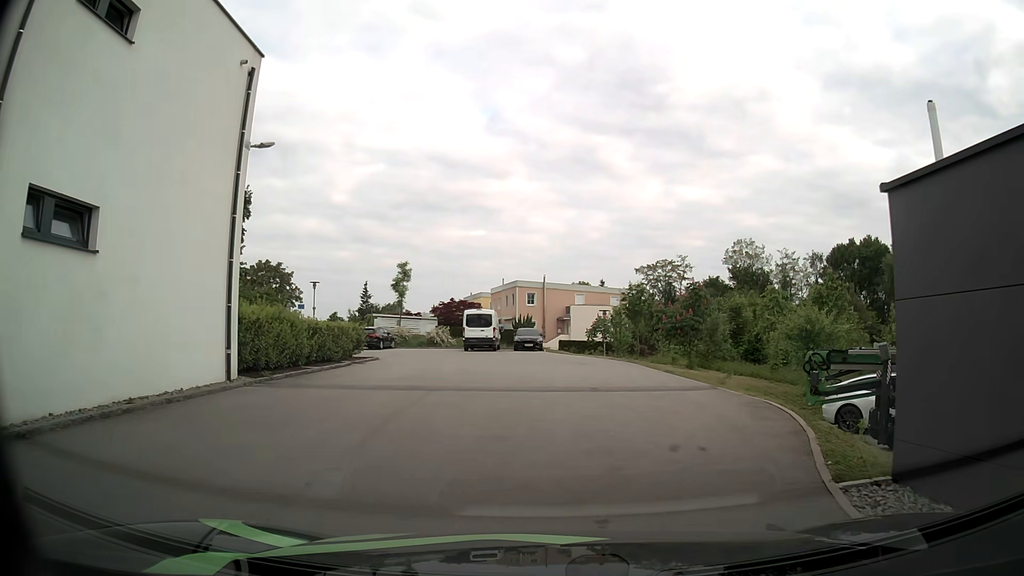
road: secondary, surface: asphalt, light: Day
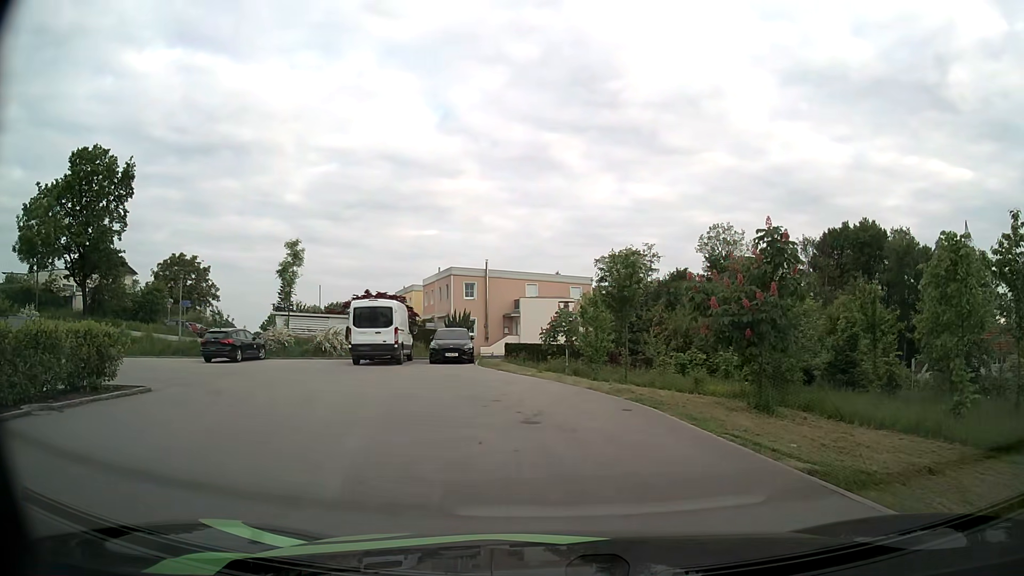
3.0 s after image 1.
(+0.8, +14.9) m; +4°
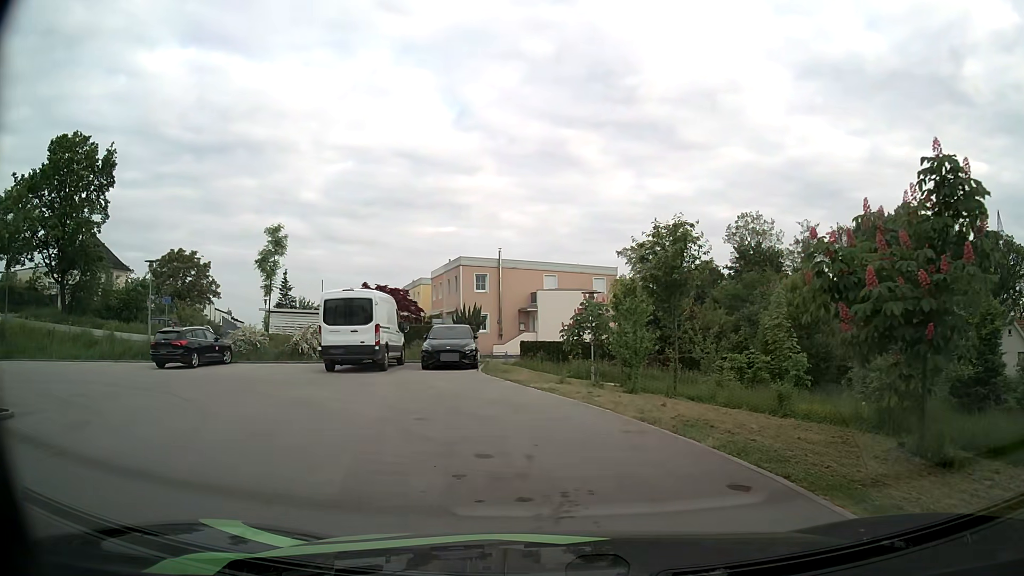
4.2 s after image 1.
(+0.1, +5.6) m; -1°
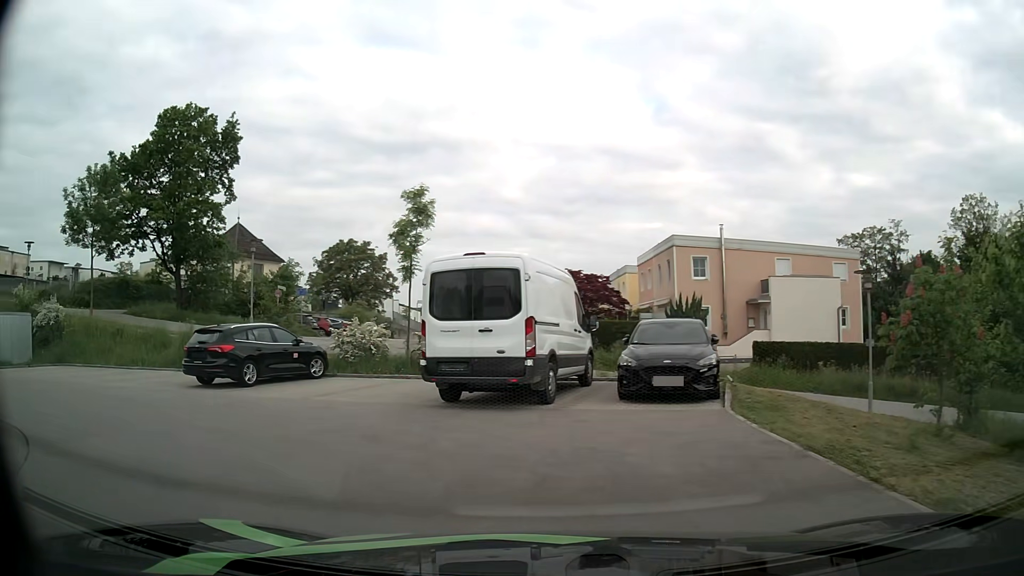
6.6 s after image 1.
(-0.9, +9.8) m; -18°
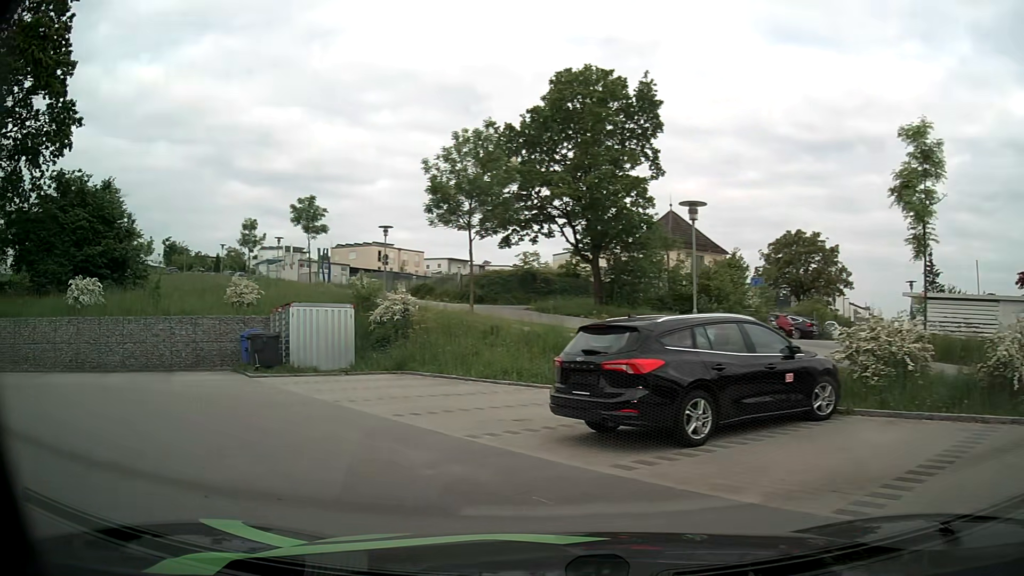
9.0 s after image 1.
(-2.6, +8.2) m; -38°
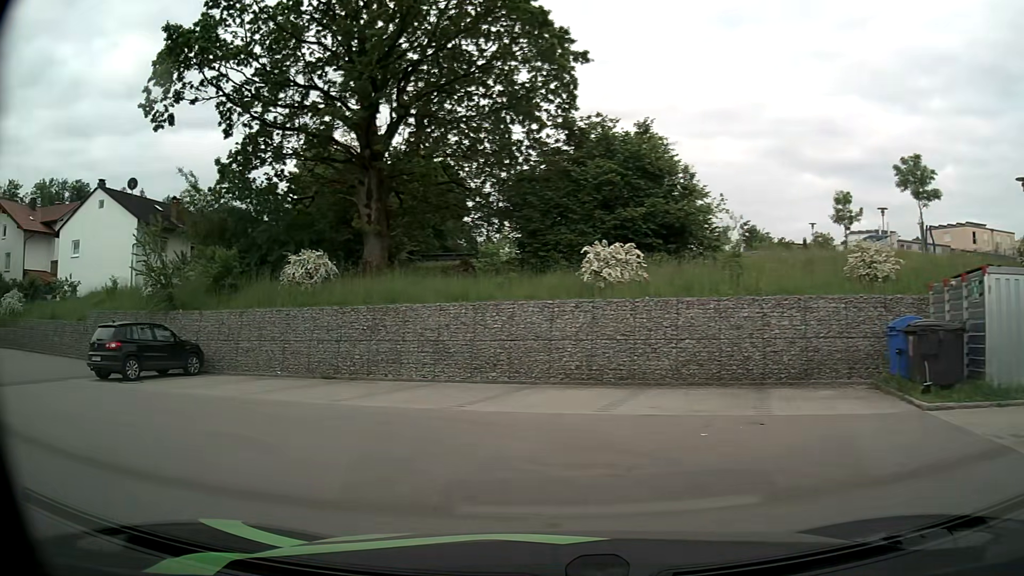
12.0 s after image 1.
(-4.1, +9.3) m; -49°
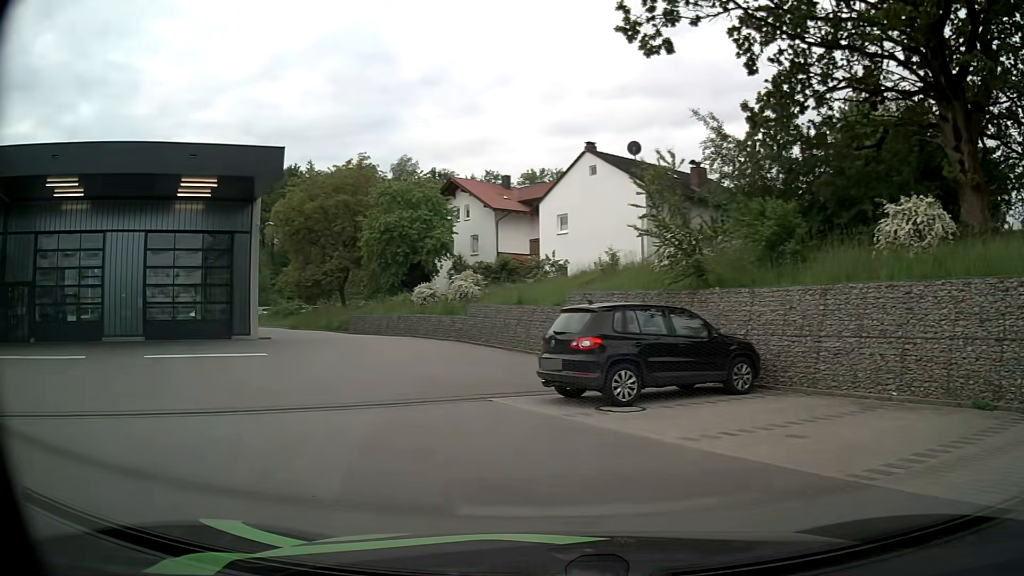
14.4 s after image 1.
(-3.5, +8.0) m; -46°
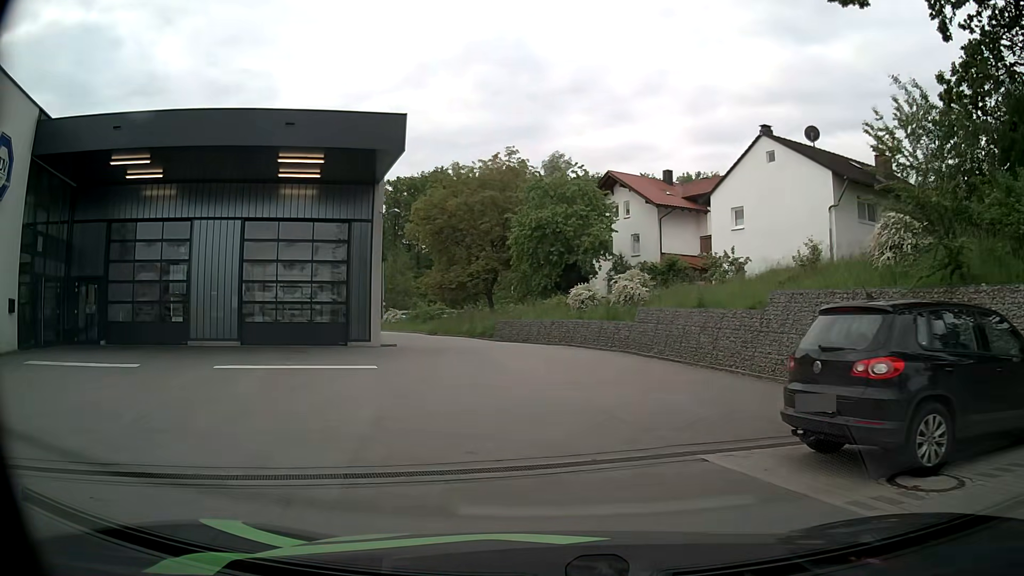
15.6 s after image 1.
(-0.6, +4.8) m; -12°
